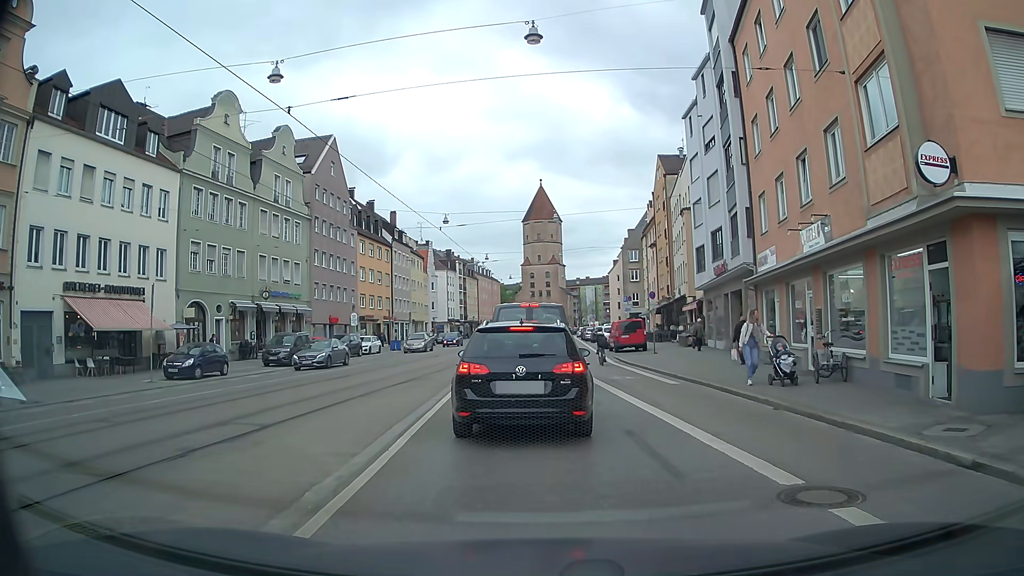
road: tertiary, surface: asphalt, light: Day
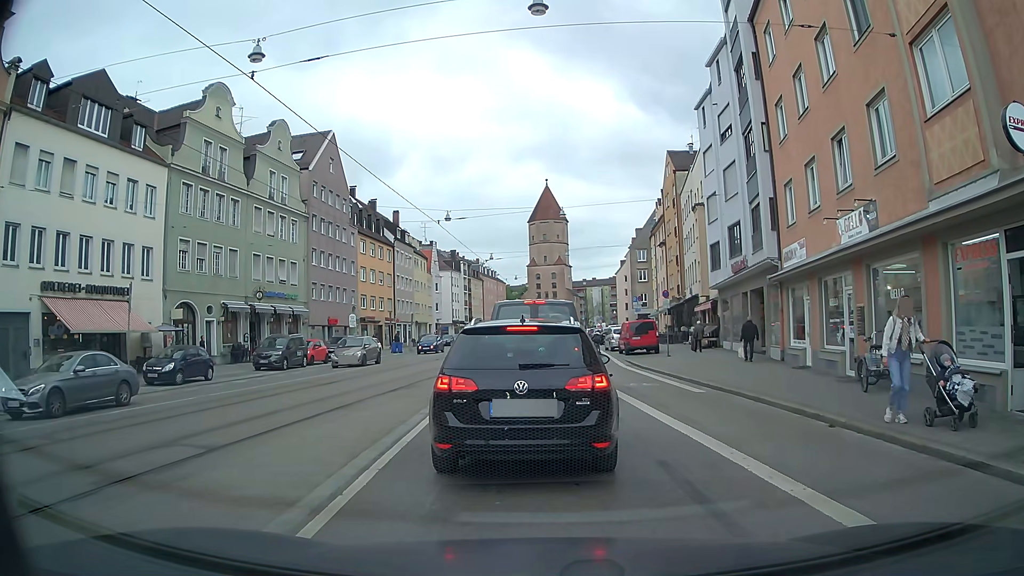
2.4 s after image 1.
(0.0, +2.0) m; 0°
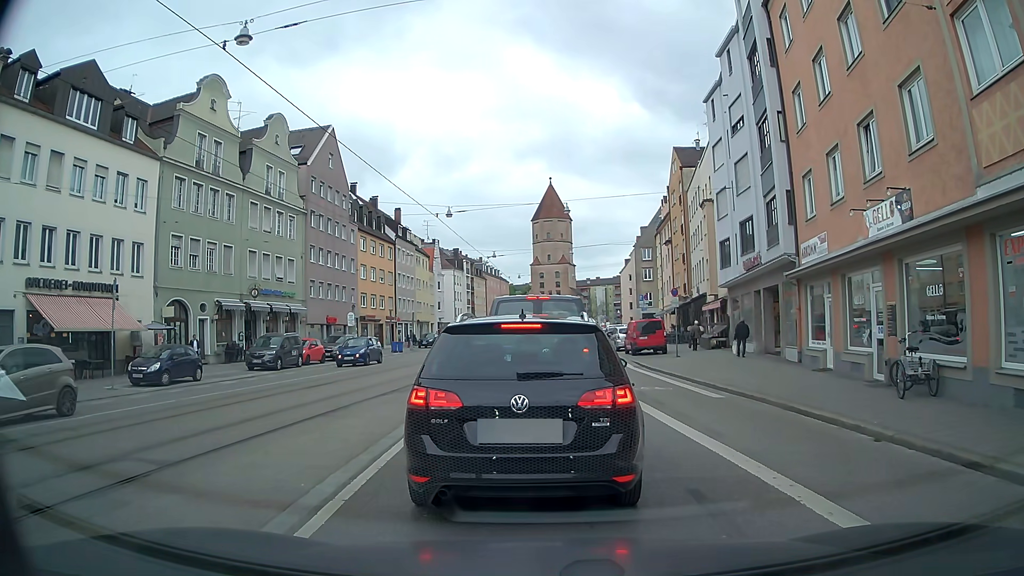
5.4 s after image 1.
(0.0, +1.3) m; 0°
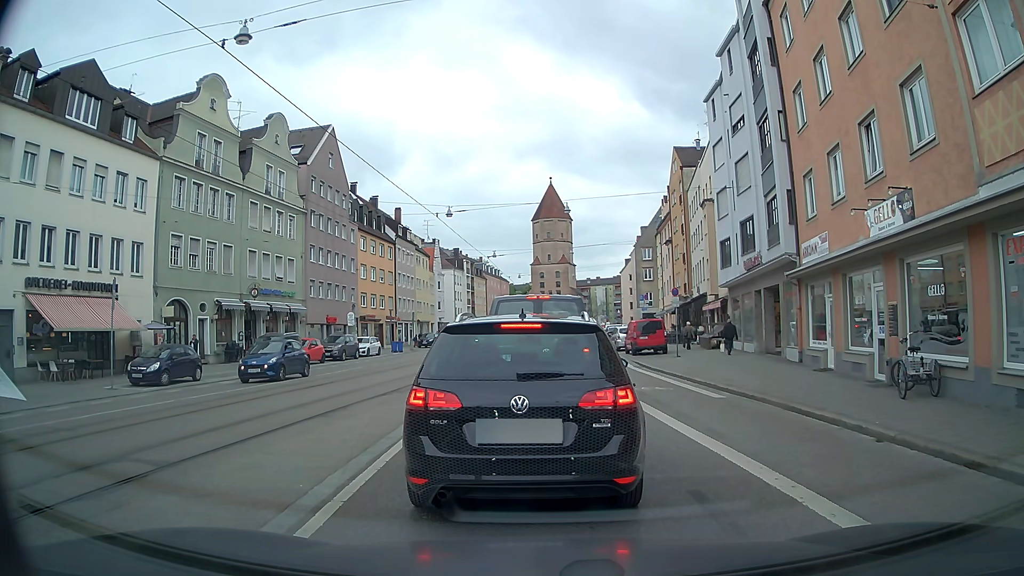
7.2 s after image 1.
(0.0, +0.1) m; 0°
